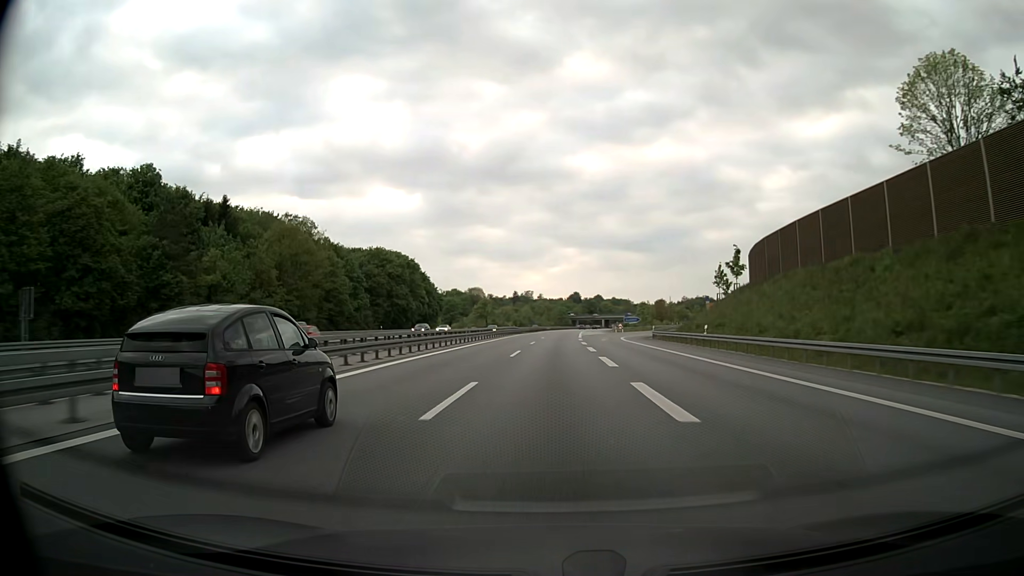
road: motorway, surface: asphalt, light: Day
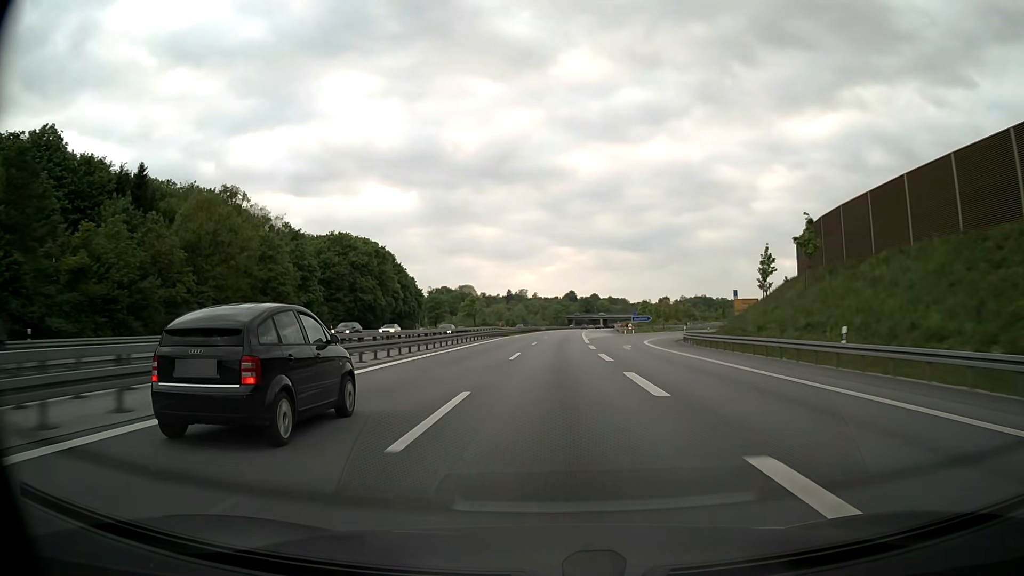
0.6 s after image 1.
(+0.1, +20.9) m; 0°
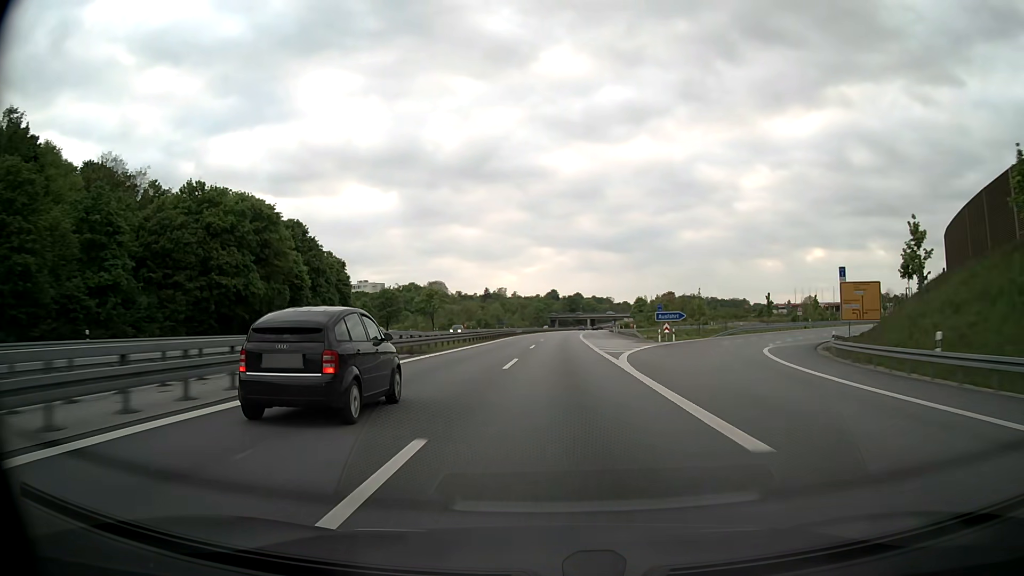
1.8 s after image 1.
(+0.4, +42.0) m; +1°
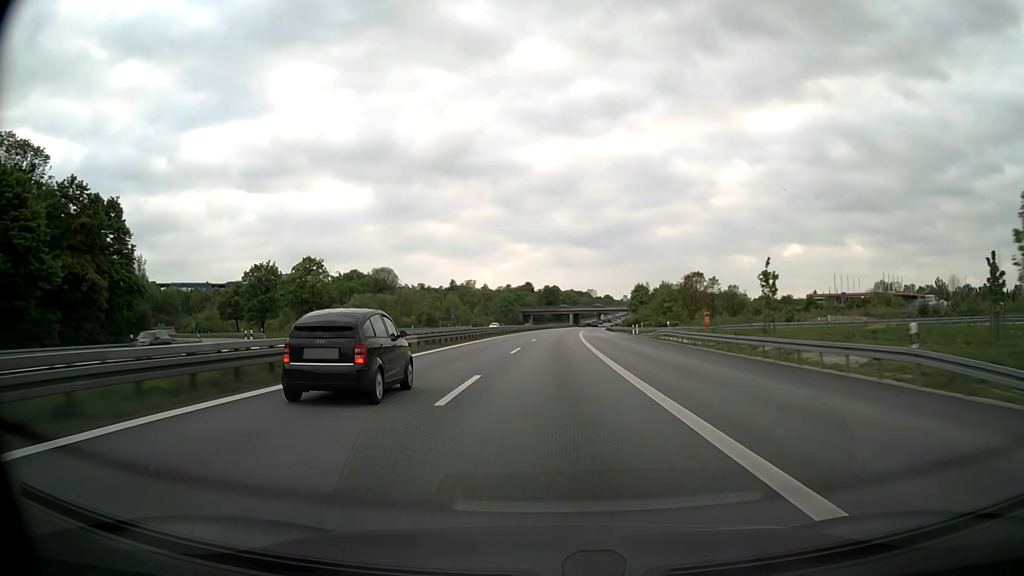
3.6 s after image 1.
(+1.5, +64.3) m; +2°
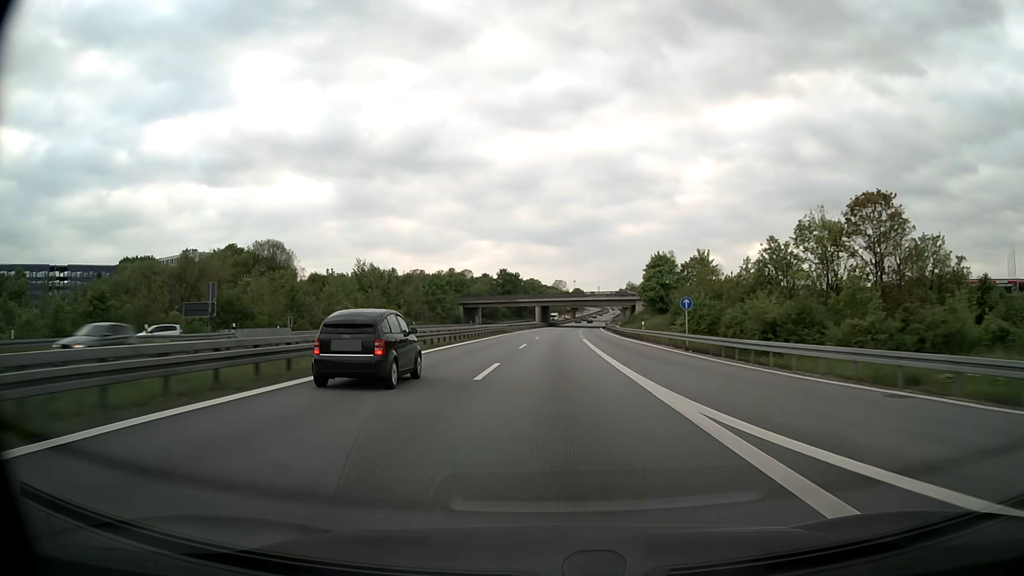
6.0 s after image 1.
(+1.9, +87.1) m; +3°
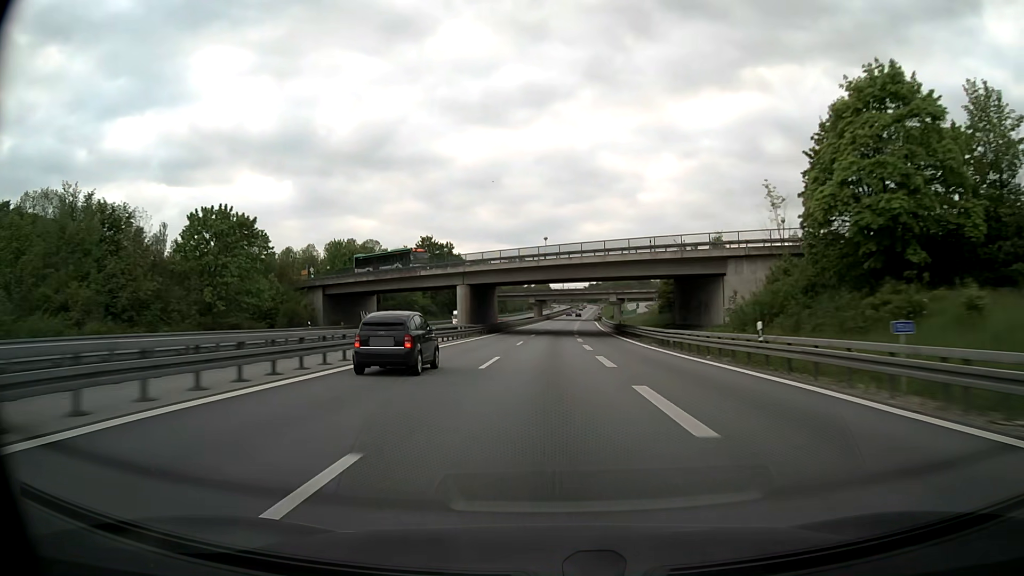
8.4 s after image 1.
(+2.5, +88.2) m; +3°
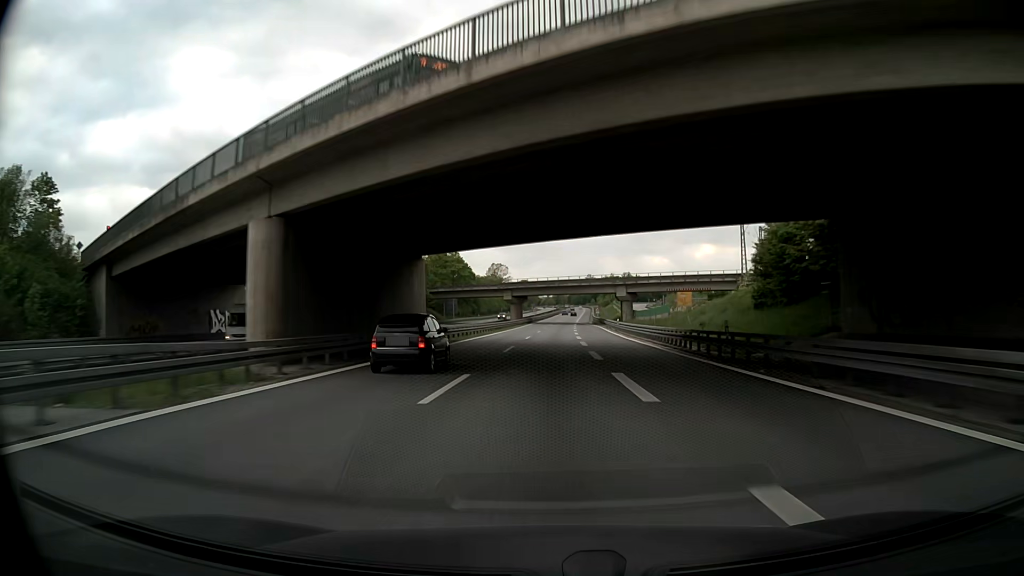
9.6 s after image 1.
(+0.6, +44.6) m; +1°
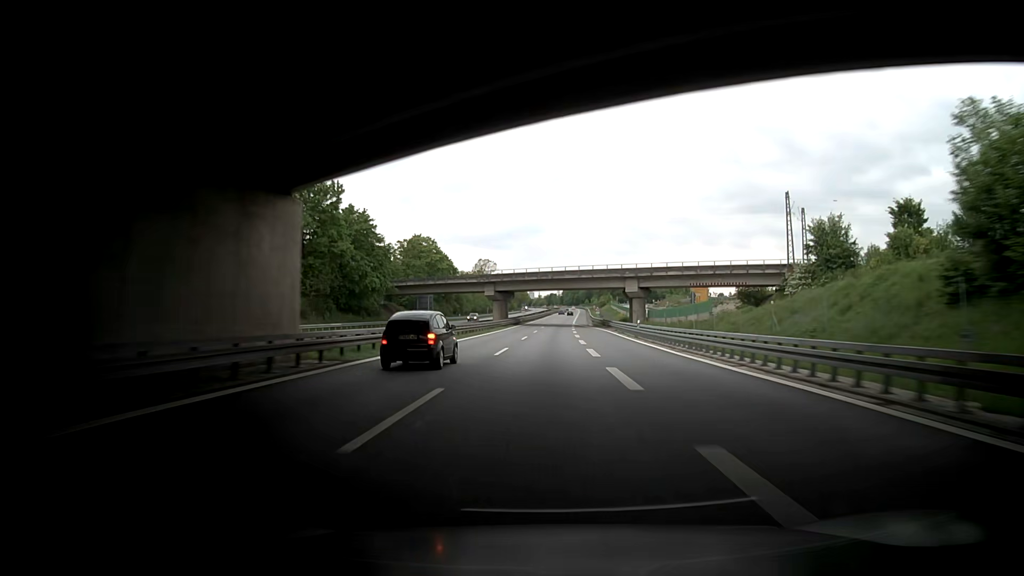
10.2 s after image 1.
(+0.1, +22.4) m; 0°
(0, +10) (0, +20) (0, +30) (+1, +40) (+1, +50) (+1, +60) (+2, +70) (+2, +80) (+3, +90) (+3, +100) m
